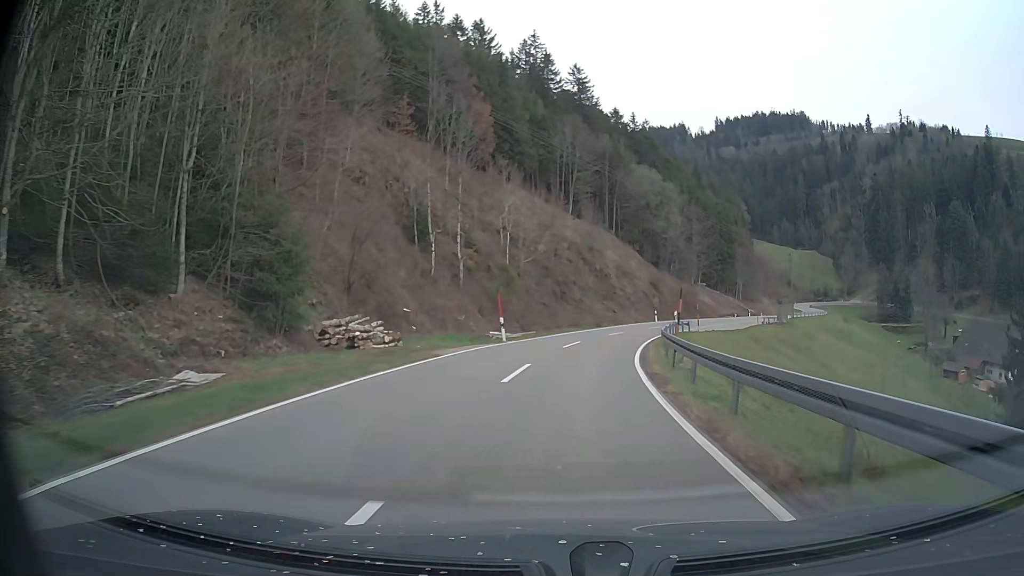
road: tertiary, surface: asphalt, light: Day
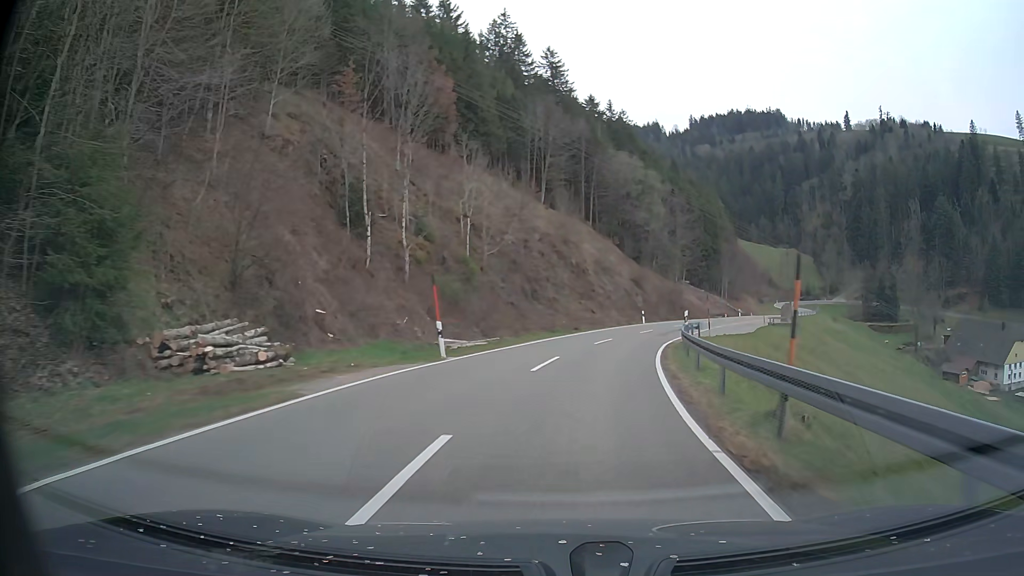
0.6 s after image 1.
(+0.1, +10.0) m; +2°
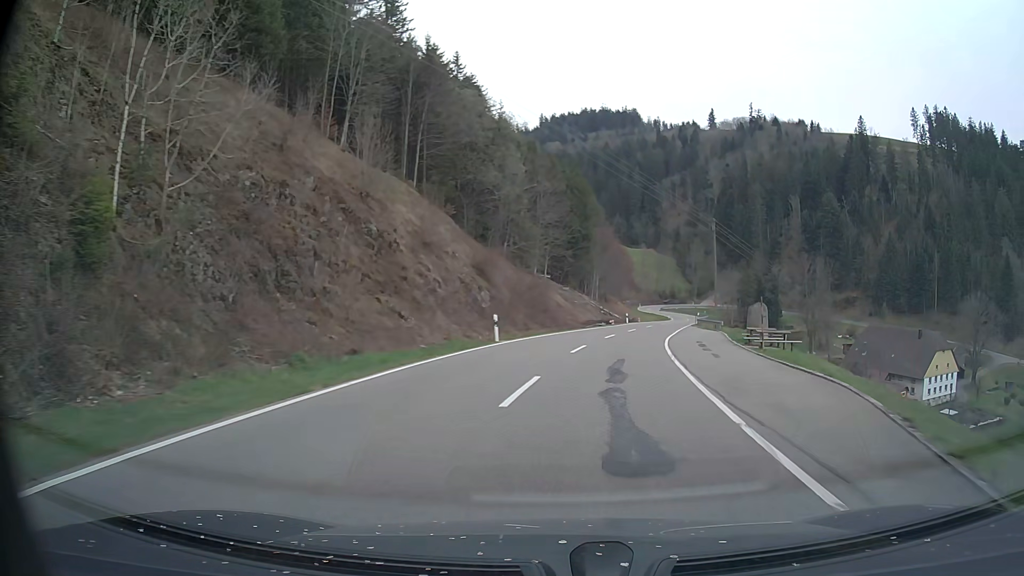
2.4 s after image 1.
(+3.2, +30.1) m; +13°
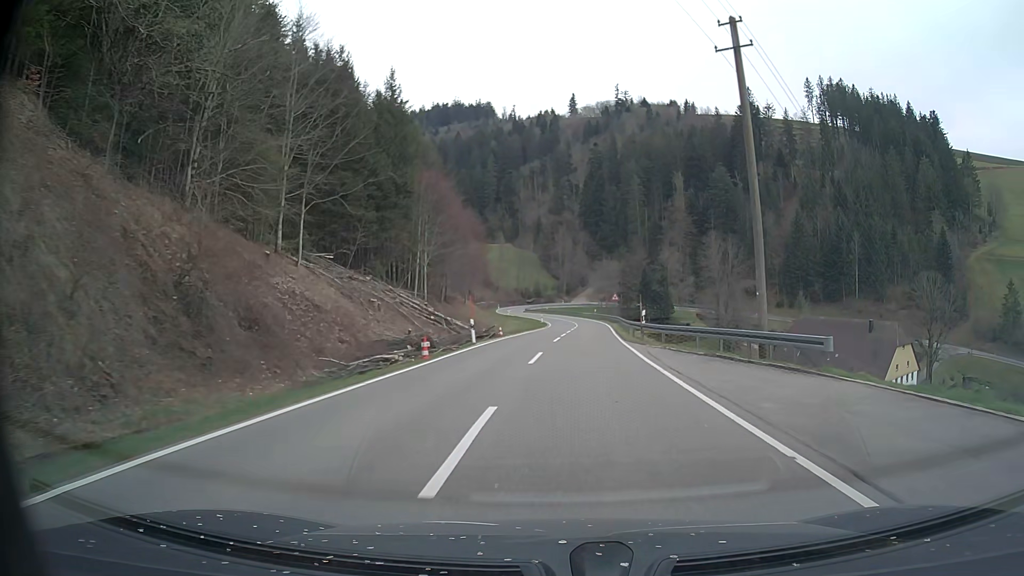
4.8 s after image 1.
(+5.2, +40.8) m; +13°
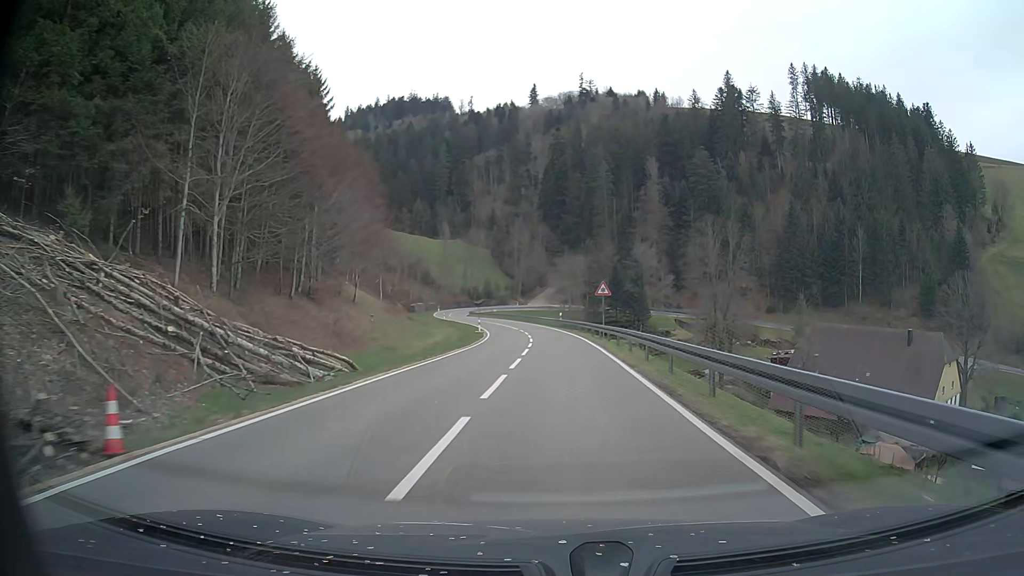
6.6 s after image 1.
(+1.3, +31.2) m; +4°
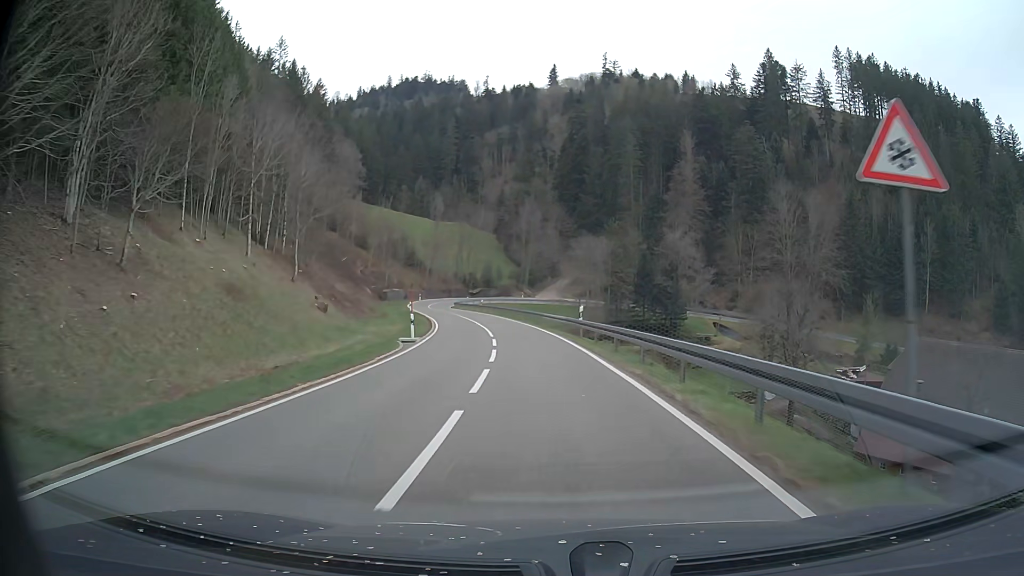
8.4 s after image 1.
(+0.2, +31.1) m; -1°
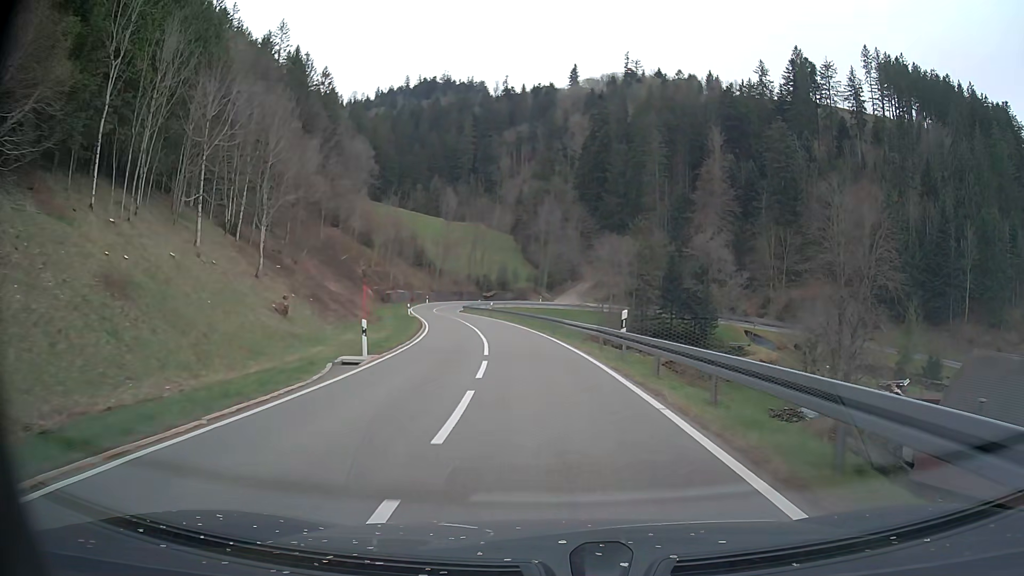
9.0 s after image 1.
(-0.1, +10.1) m; -2°
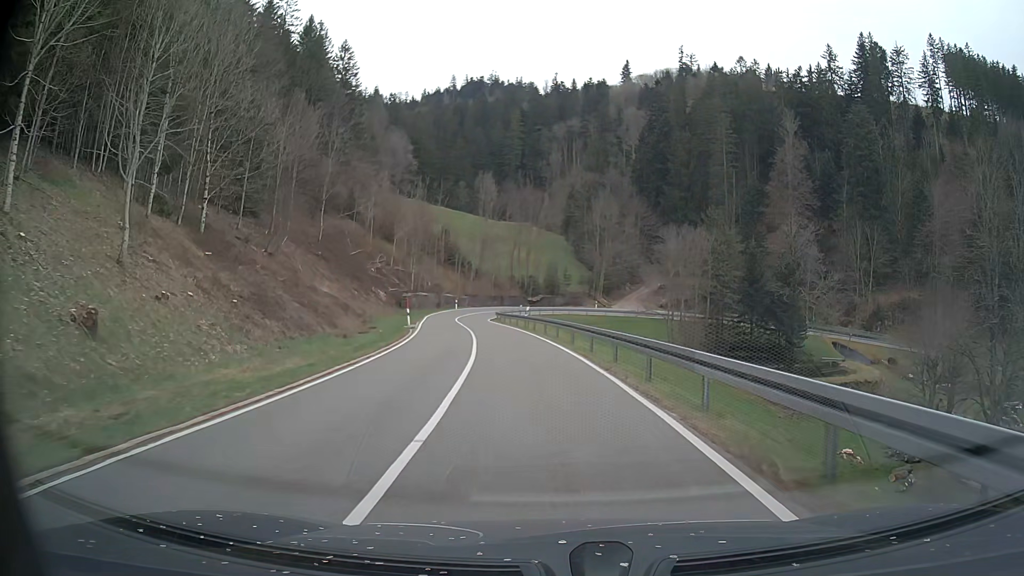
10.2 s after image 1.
(-0.6, +19.9) m; -4°
(0, +10) (-1, +20) (-2, +30) (-4, +40) (-6, +50) (-7, +59) (-8, +69) (-8, +79) (-5, +89) (0, +98) m
